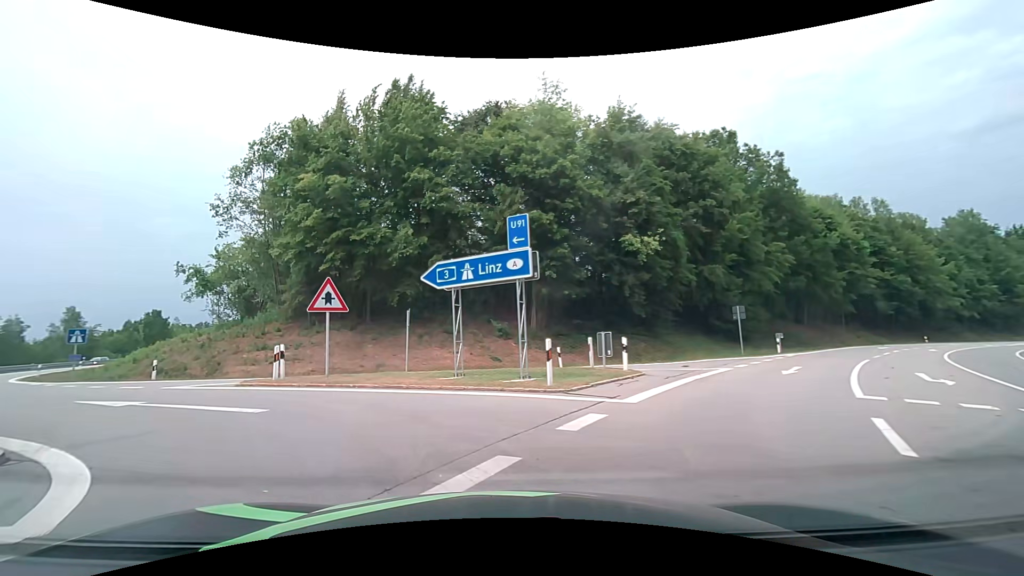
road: motorway_link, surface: asphalt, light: Day
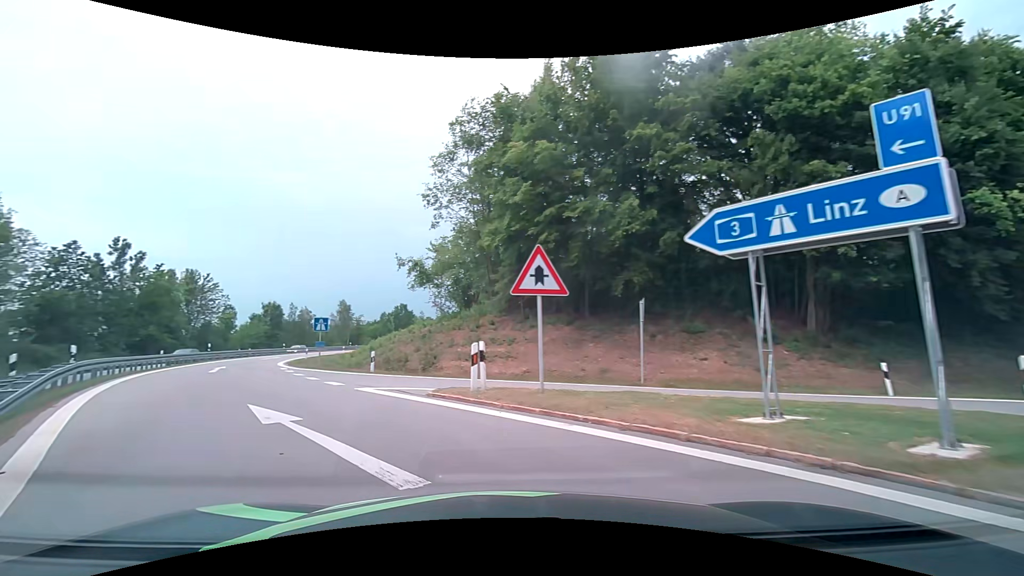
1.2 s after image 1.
(-1.1, +5.8) m; -24°
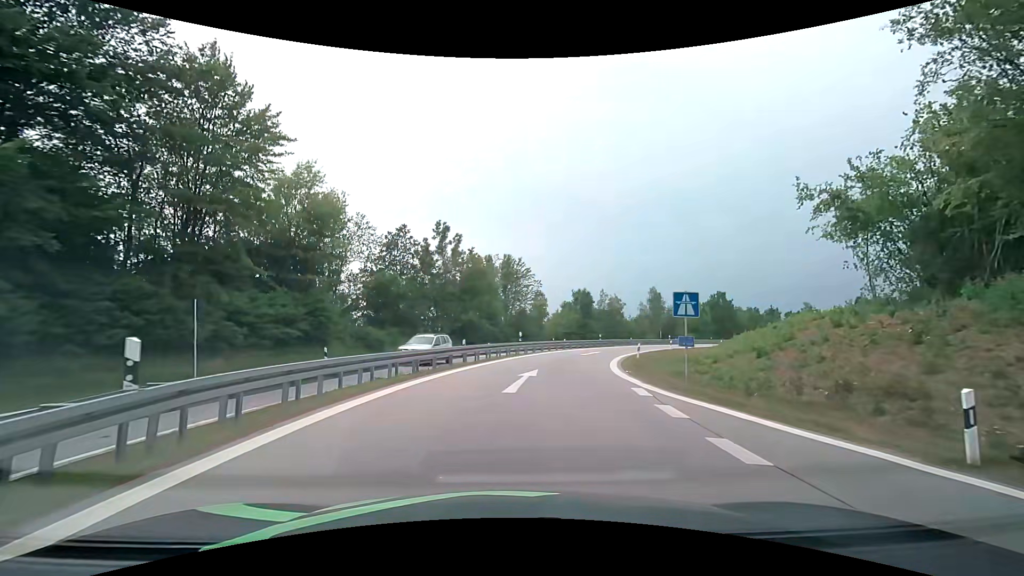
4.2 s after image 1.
(-6.3, +14.2) m; -34°
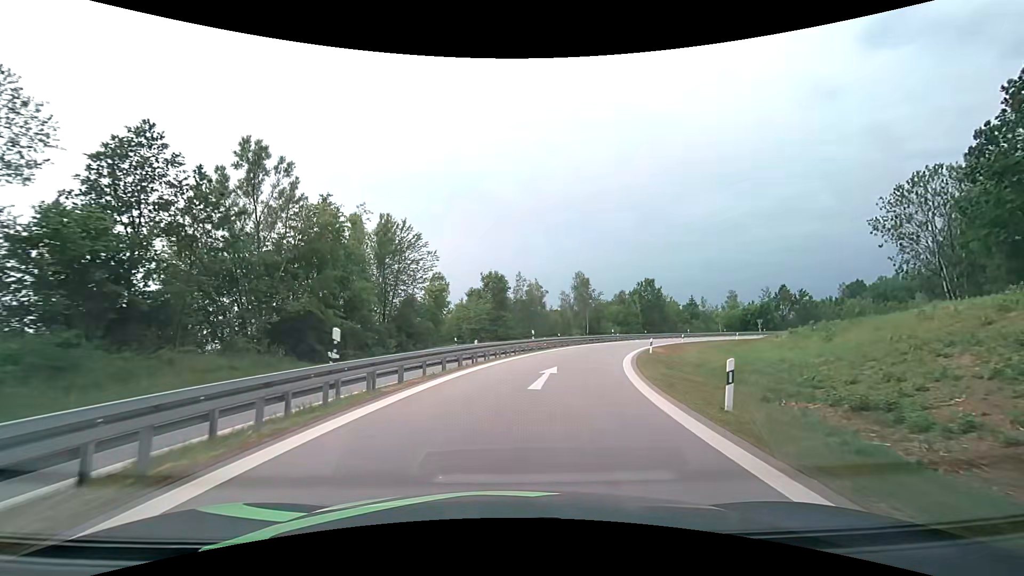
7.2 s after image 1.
(+1.9, +22.6) m; +11°
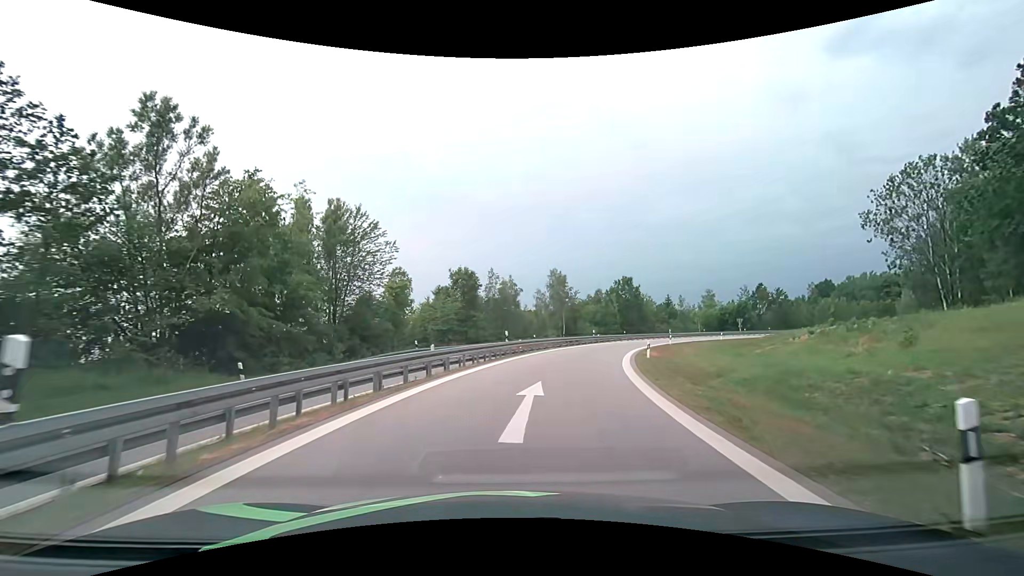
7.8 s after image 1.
(+0.1, +5.6) m; +4°
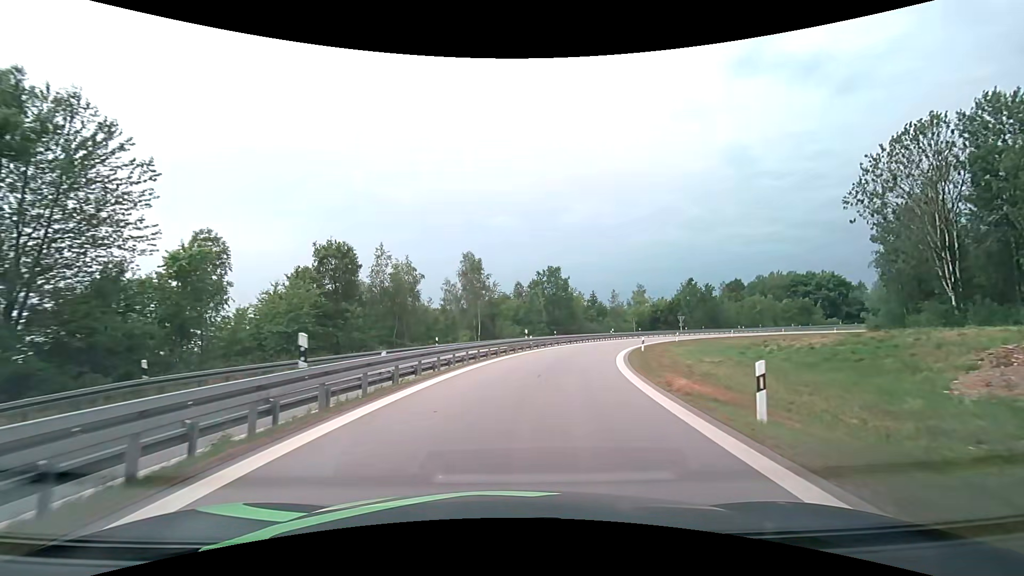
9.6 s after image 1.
(+1.4, +18.2) m; +9°
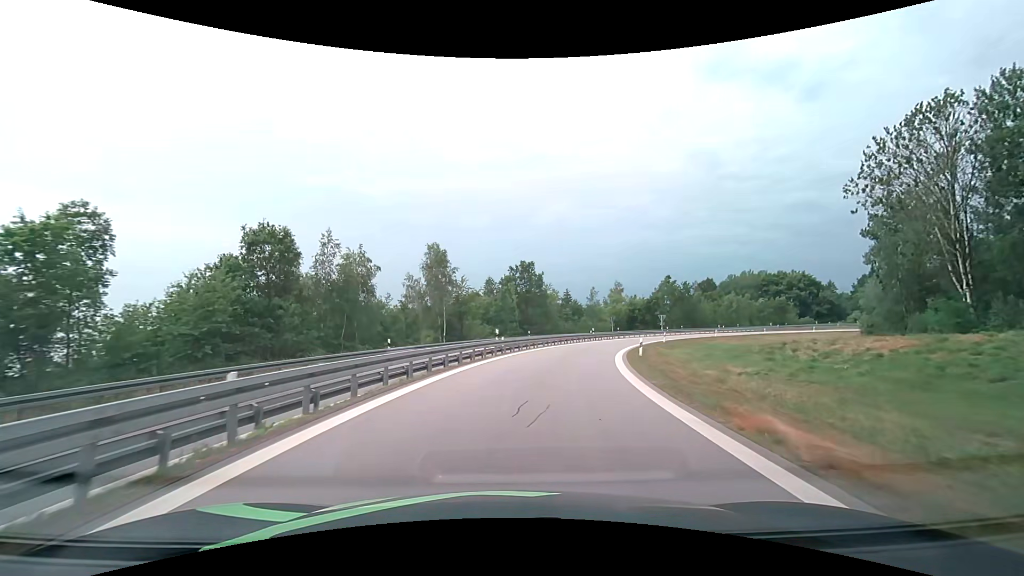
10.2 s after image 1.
(+0.2, +6.3) m; +3°
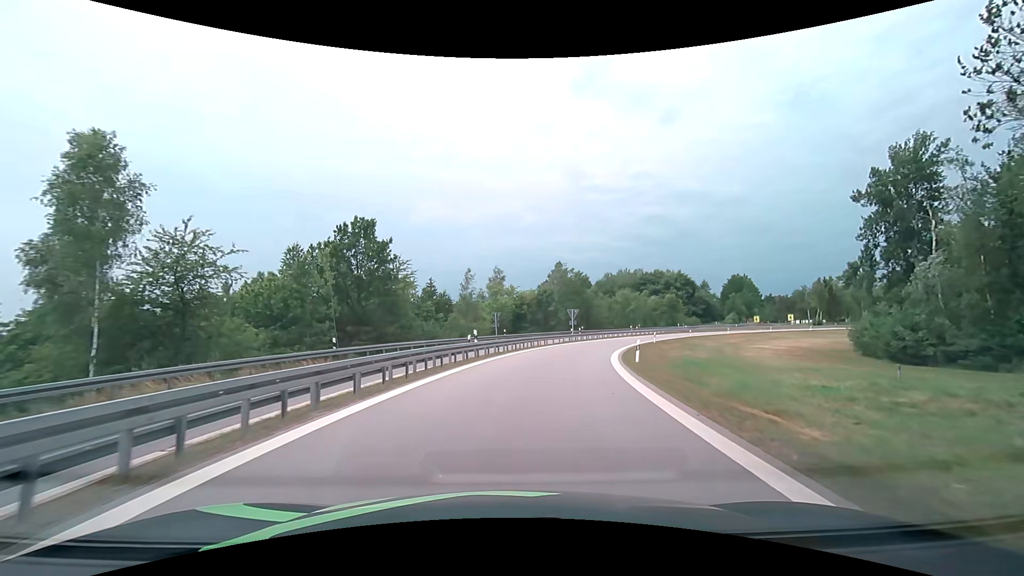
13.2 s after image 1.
(+4.2, +30.0) m; +15°
(0, +10) (+2, +20) (+4, +30) (+7, +39) (+10, +49) (+15, +58) (+19, +66) (+25, +75) (+30, +83) (+37, +91) m
